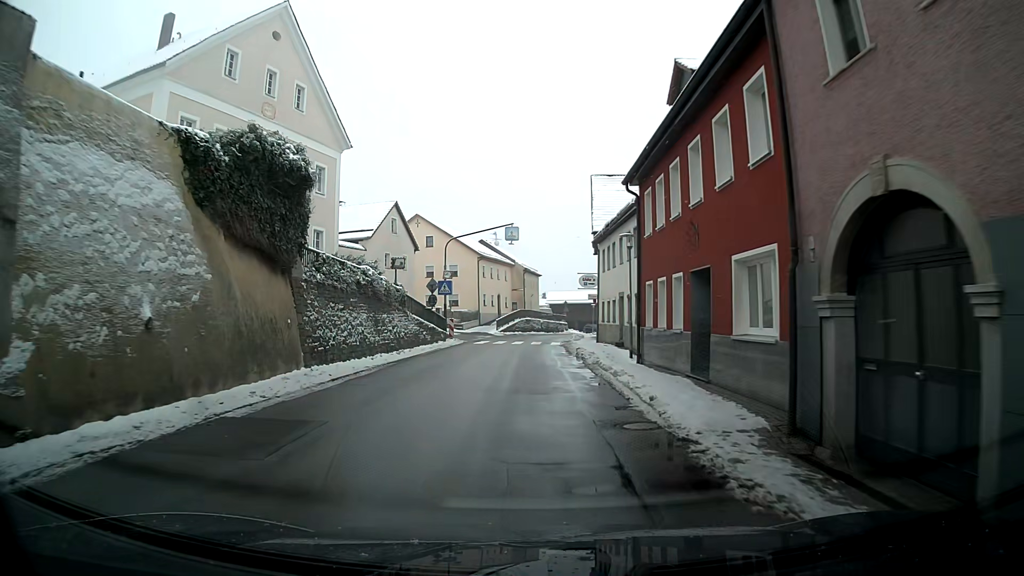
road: primary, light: Day
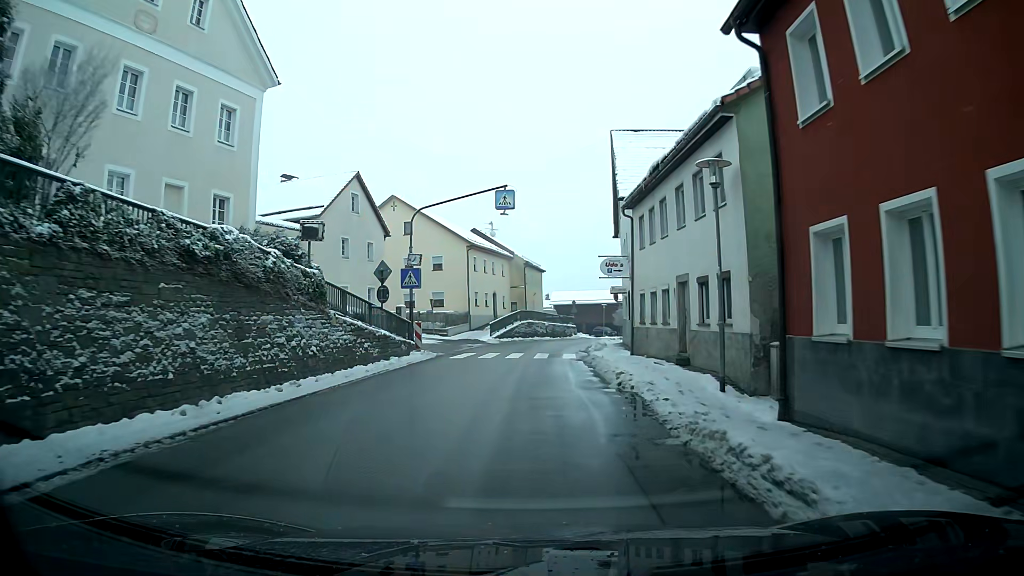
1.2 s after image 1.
(0.0, +11.9) m; 0°
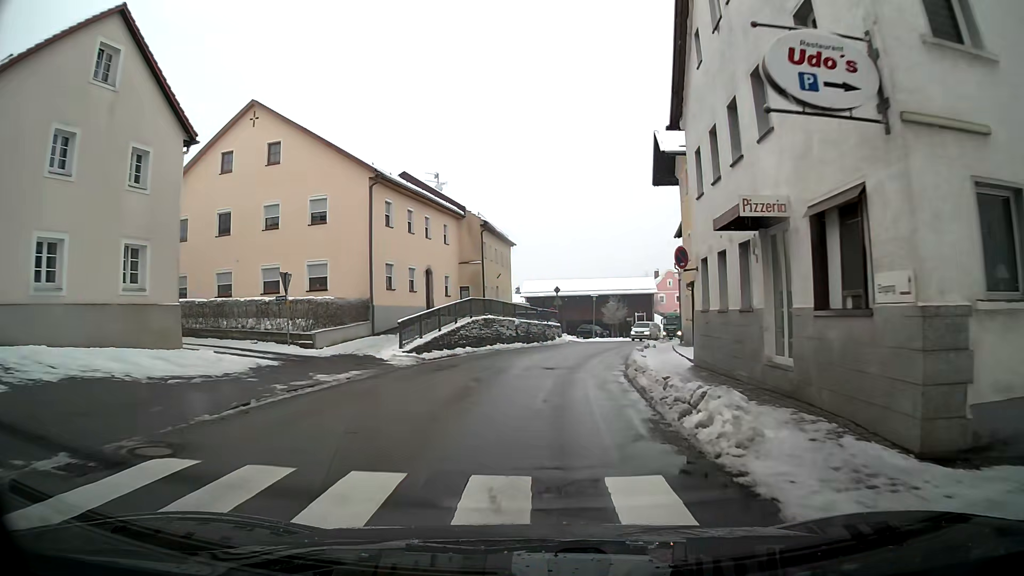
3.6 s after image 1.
(+0.3, +23.5) m; +3°
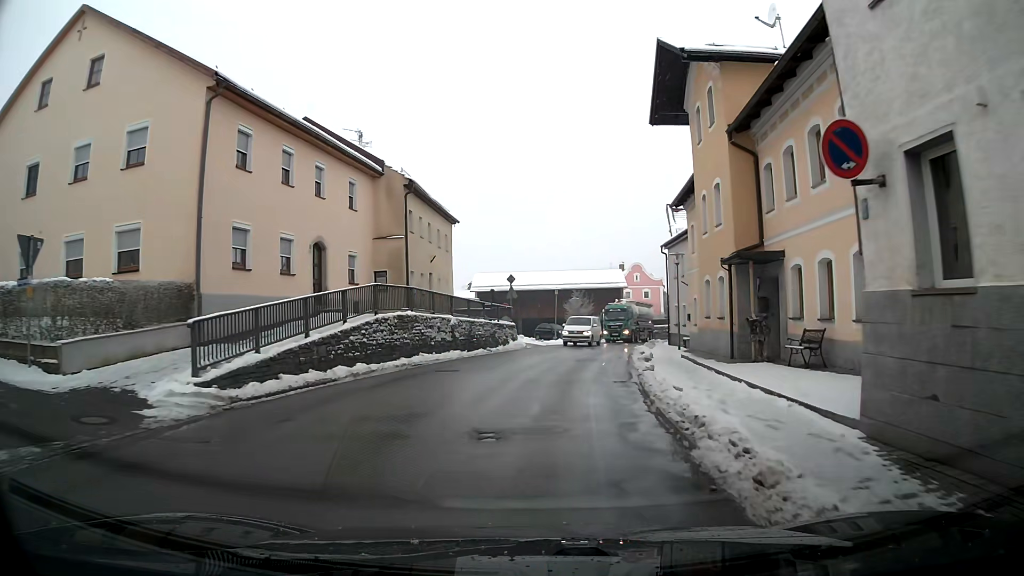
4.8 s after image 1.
(+0.4, +11.2) m; +4°
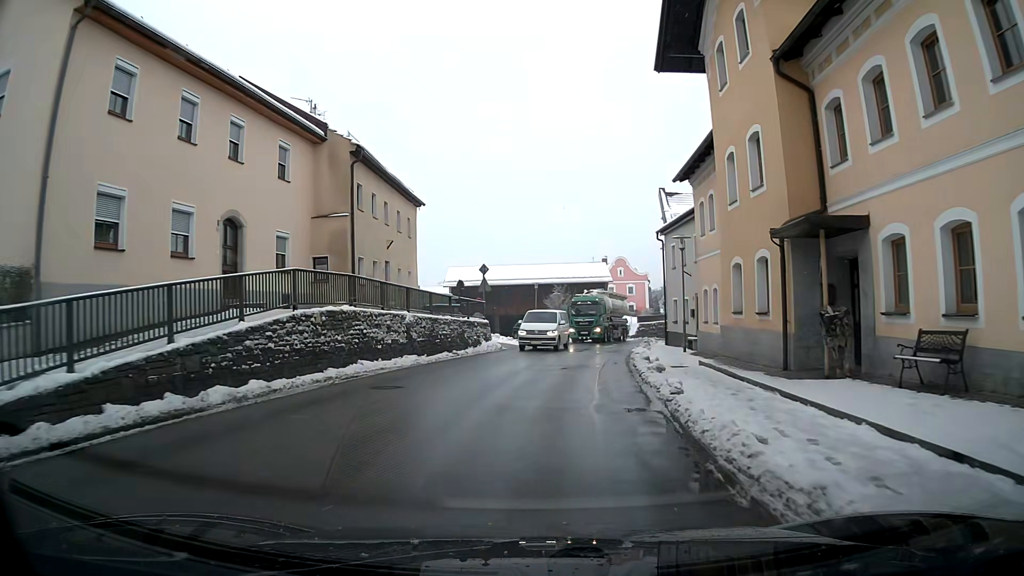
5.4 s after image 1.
(+0.1, +5.3) m; +2°
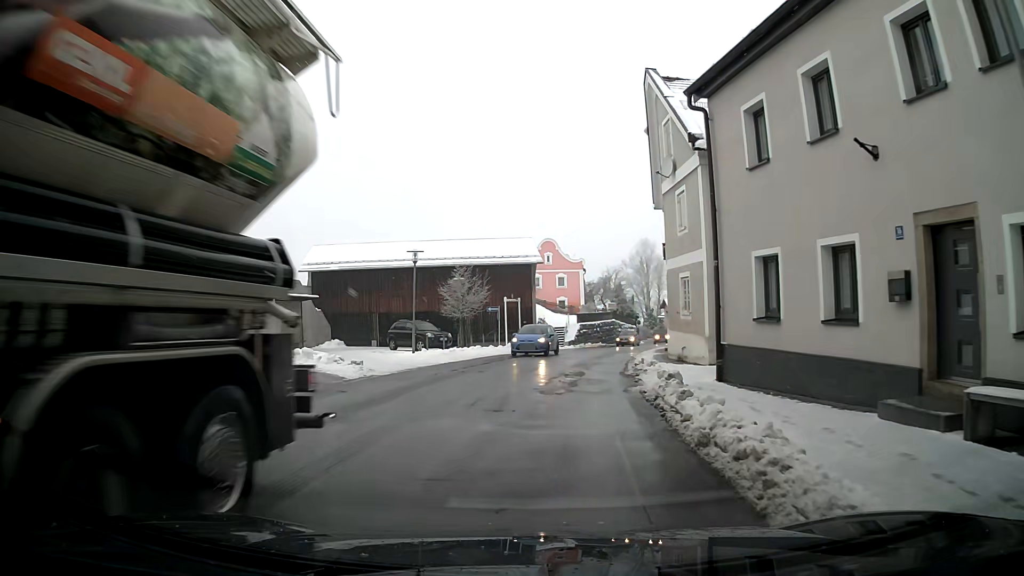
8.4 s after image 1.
(+1.4, +22.6) m; +7°
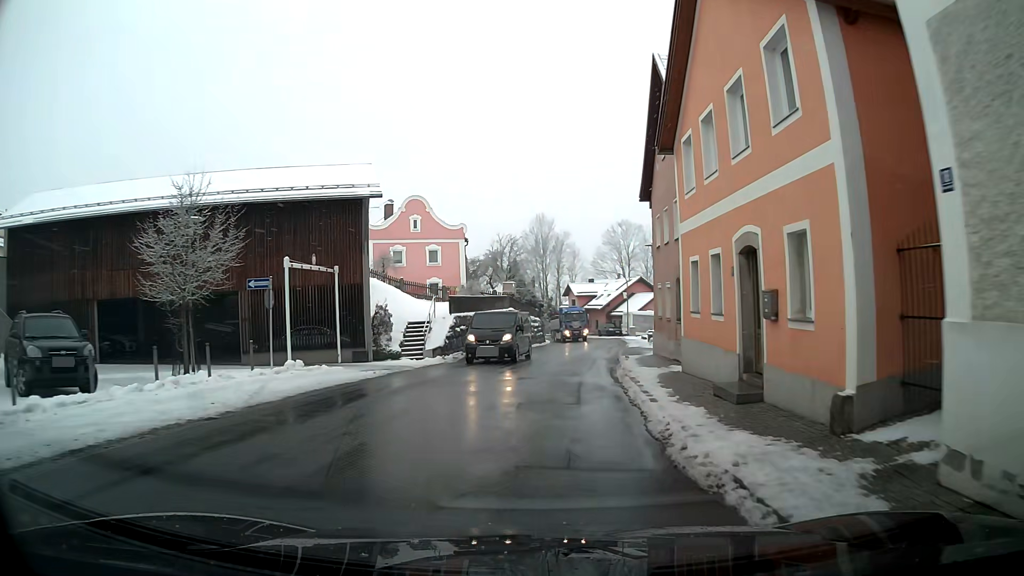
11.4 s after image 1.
(+1.9, +24.5) m; +8°
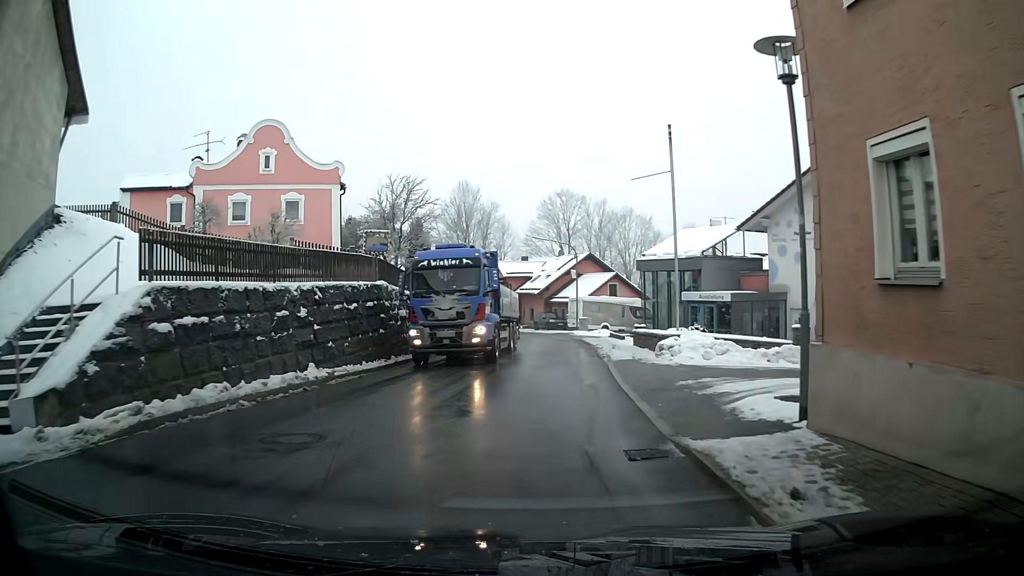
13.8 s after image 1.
(+1.3, +20.1) m; +7°
